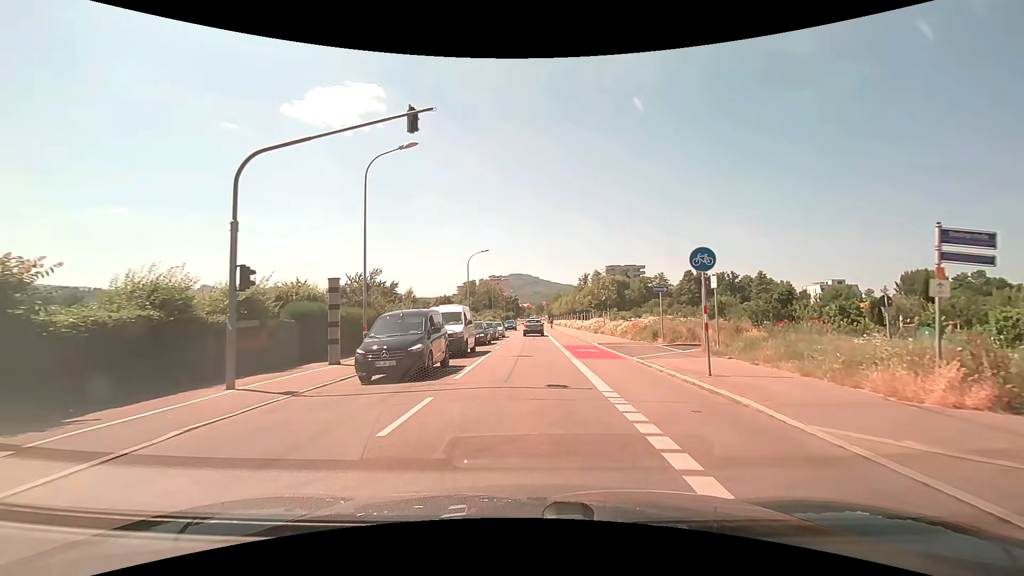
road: secondary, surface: asphalt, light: Day
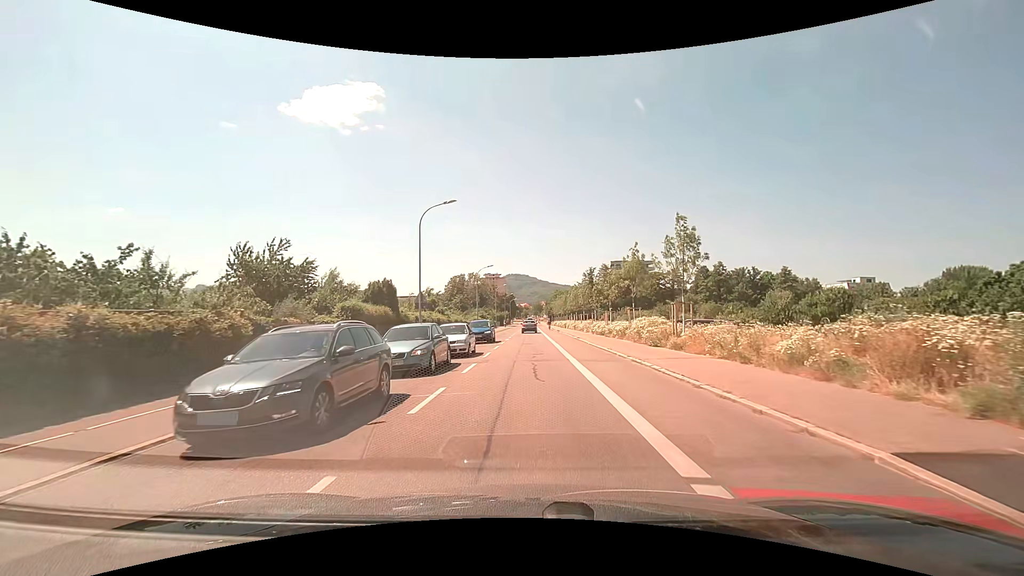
(+0.3, +23.2) m; 0°
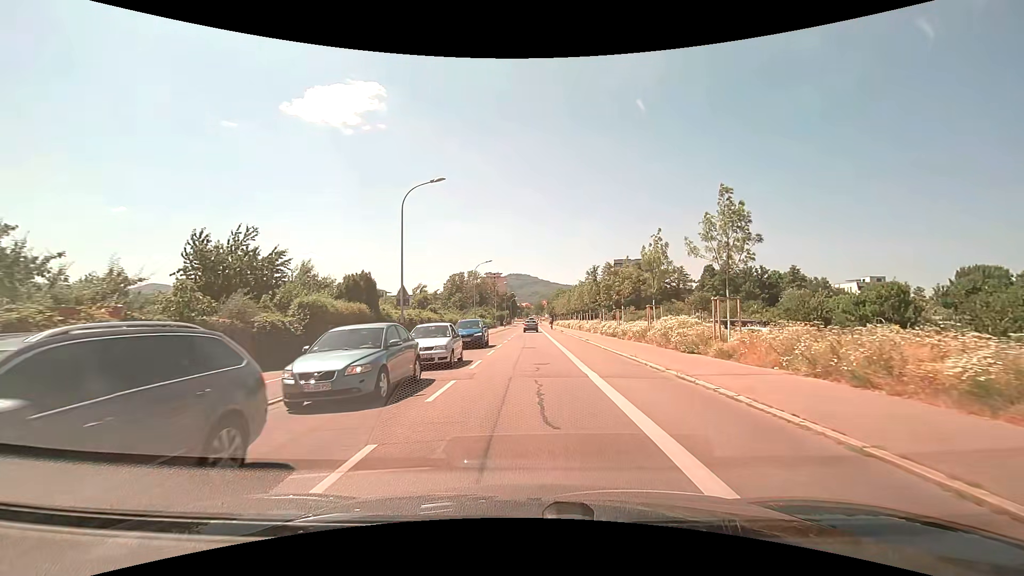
(0.0, +5.0) m; 0°
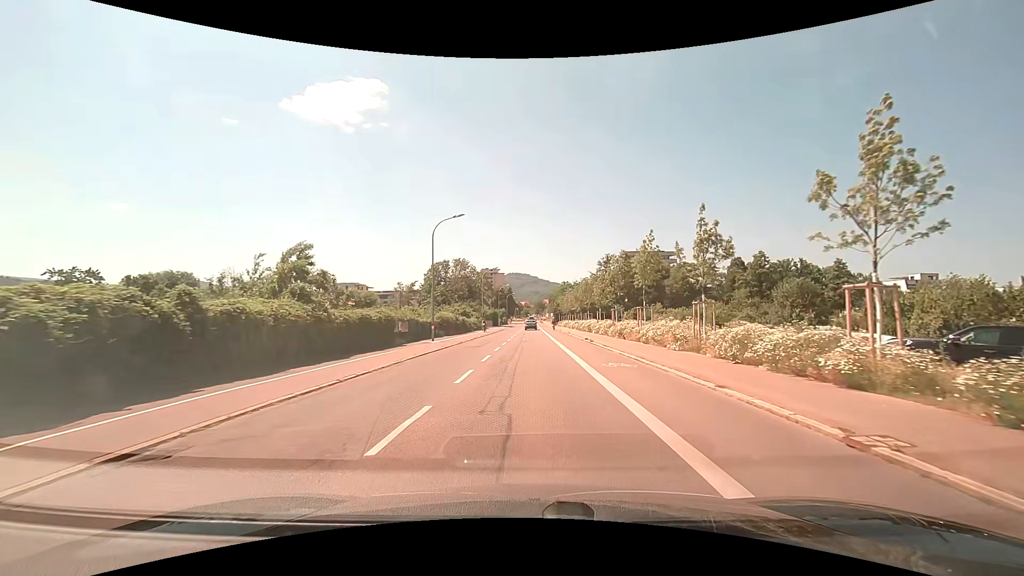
(0.0, +27.8) m; 0°
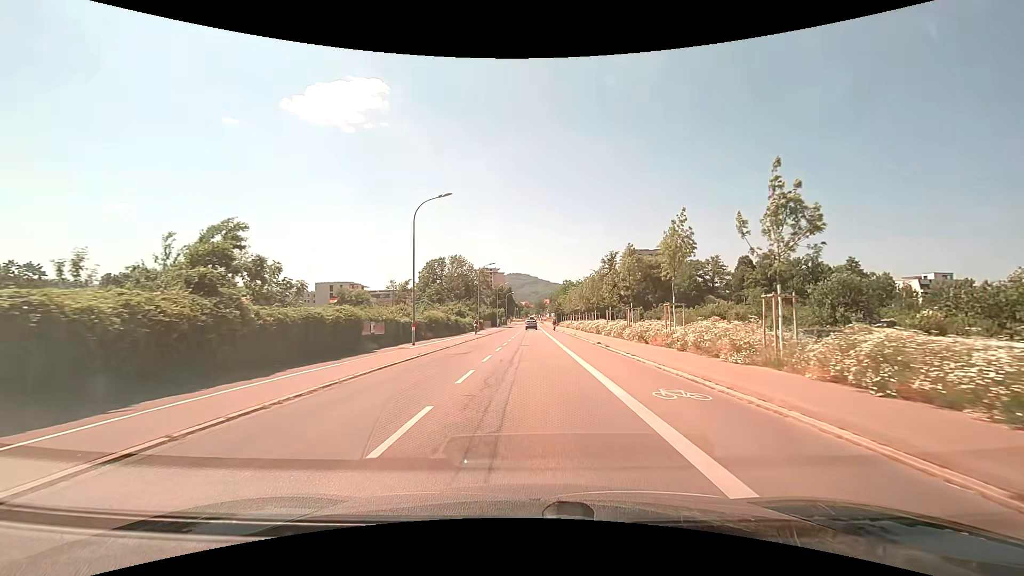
(0.0, +6.1) m; +1°
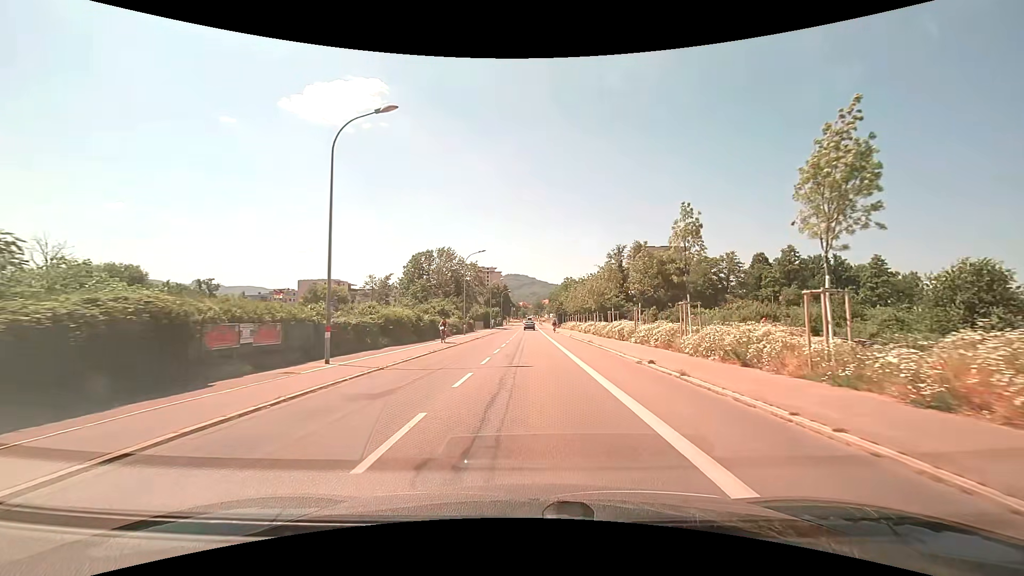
(-0.1, +12.6) m; 0°
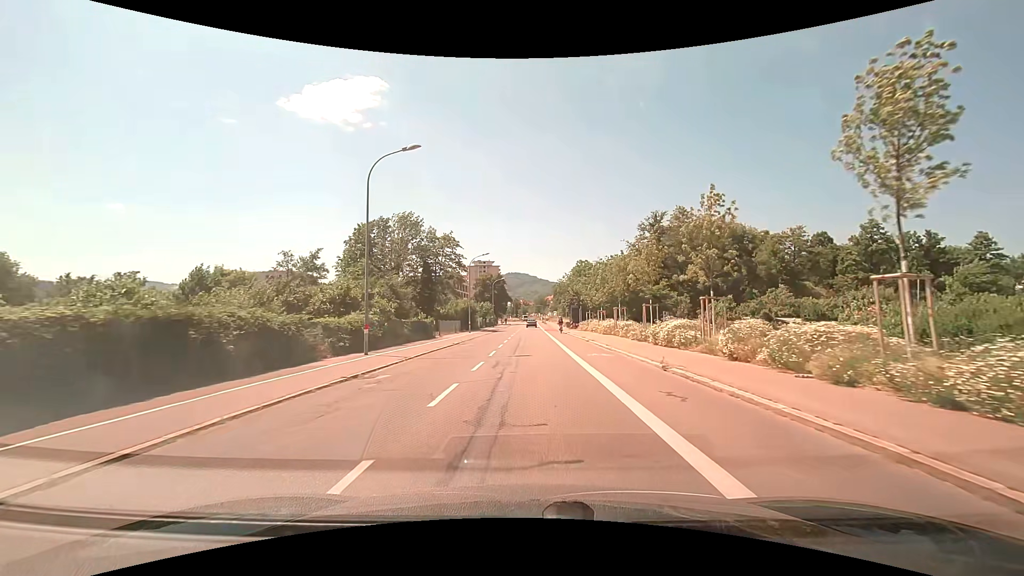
(+0.2, +32.6) m; 0°
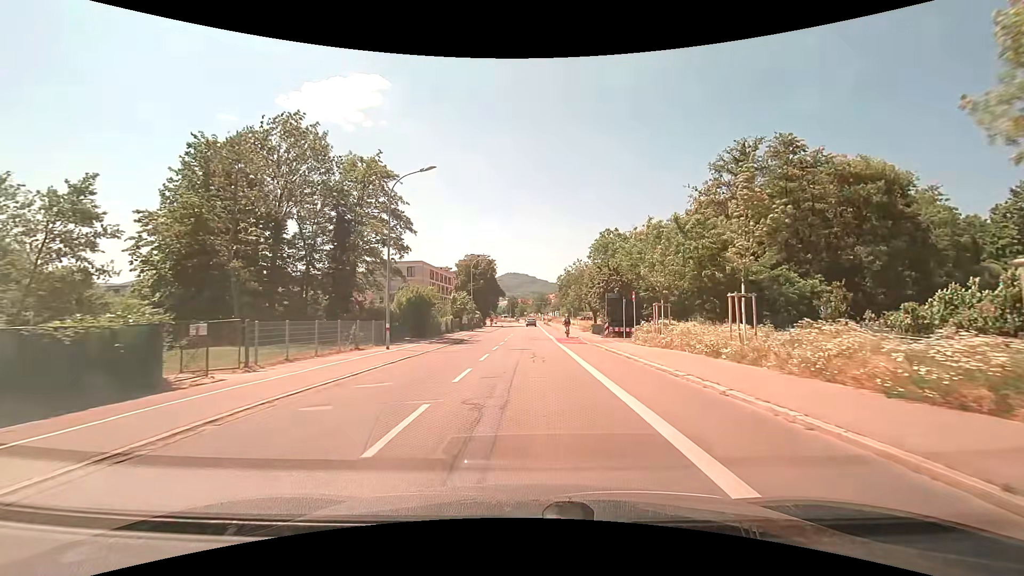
(+0.1, +33.1) m; 0°
